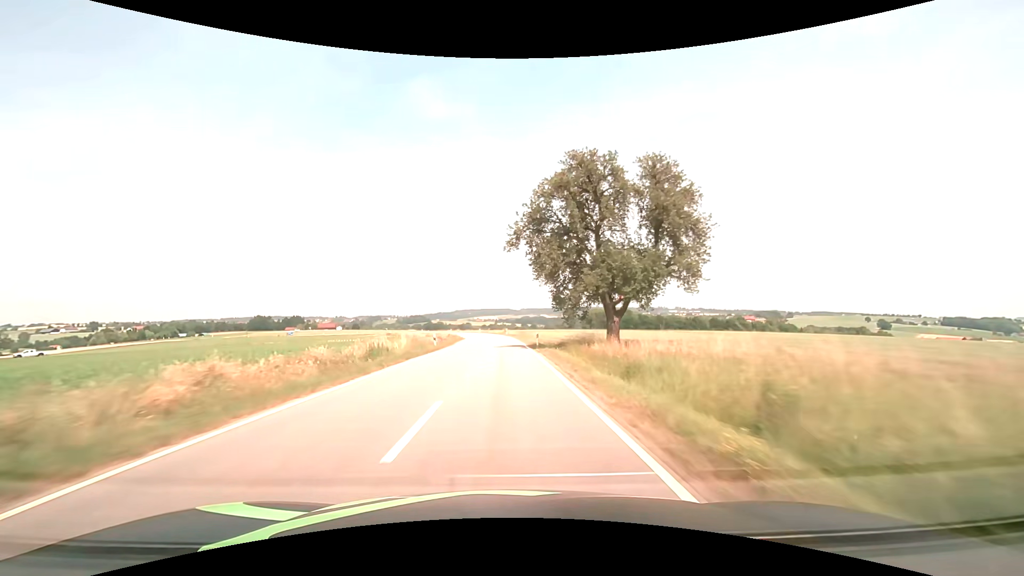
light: Day
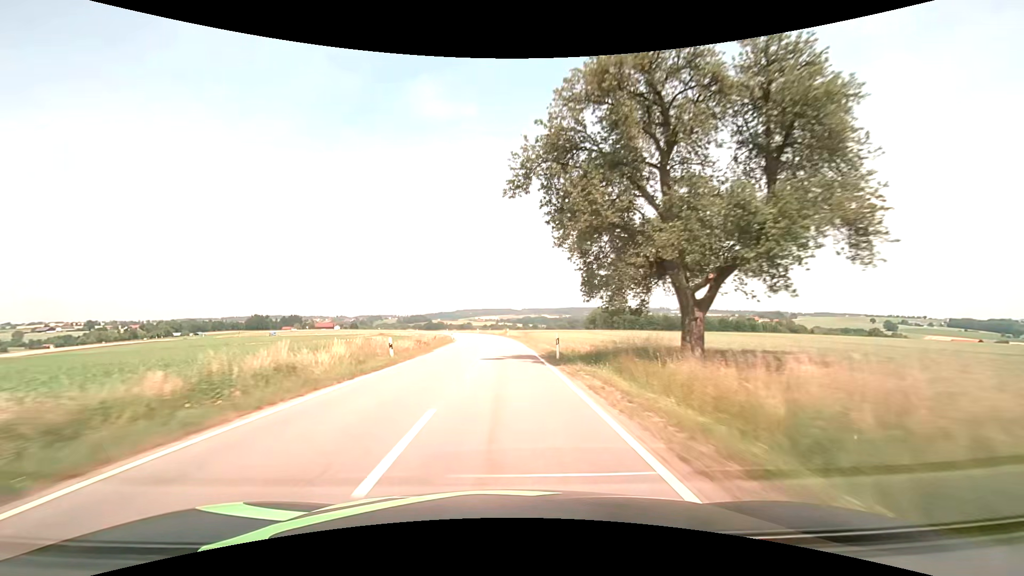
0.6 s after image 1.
(0.0, +13.1) m; 0°
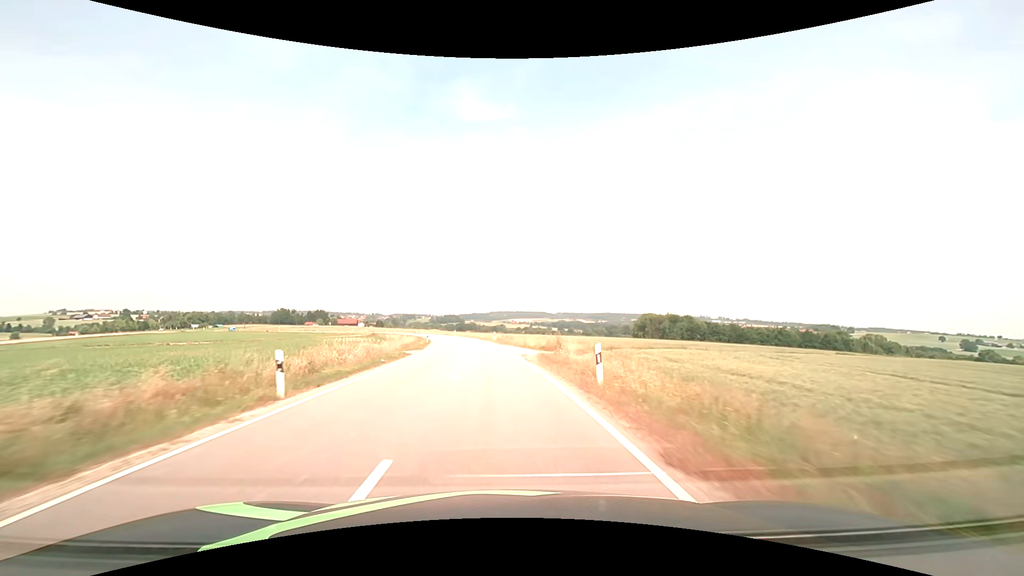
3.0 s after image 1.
(-1.1, +51.6) m; -4°
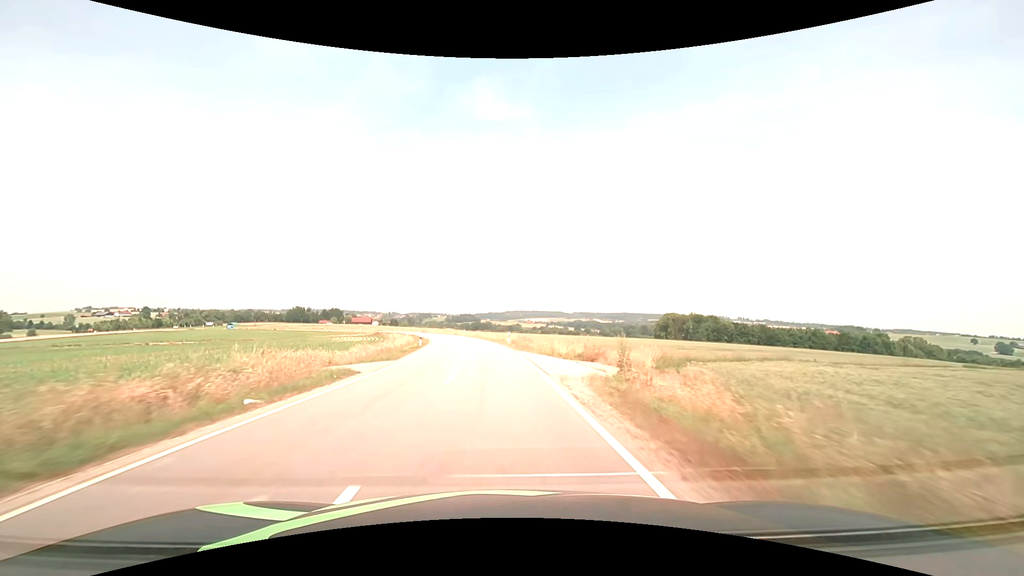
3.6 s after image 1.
(-0.2, +13.0) m; -2°
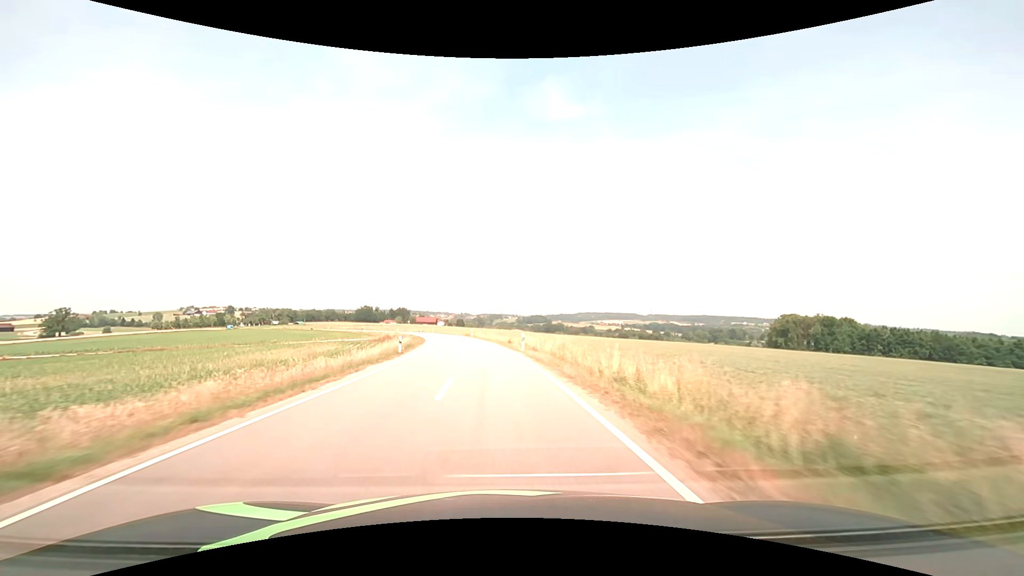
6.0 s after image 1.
(-3.6, +51.9) m; -8°
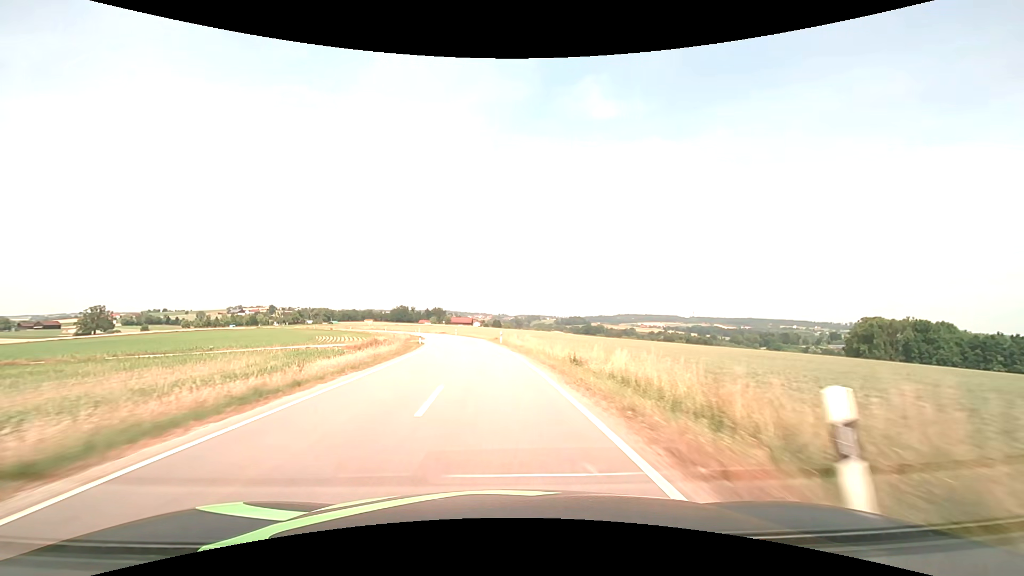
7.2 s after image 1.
(-1.0, +26.1) m; -4°
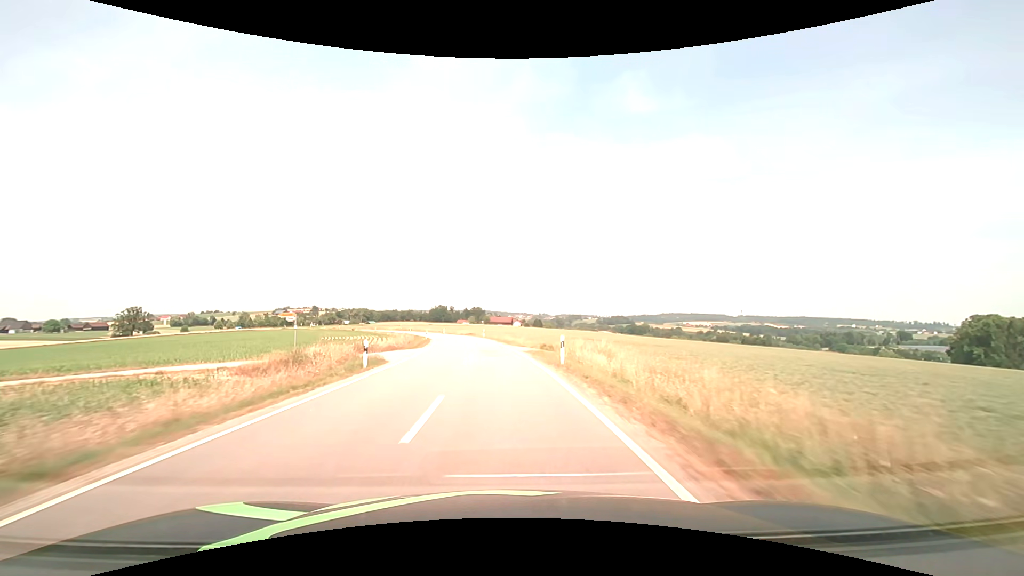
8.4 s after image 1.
(-1.0, +26.2) m; -4°
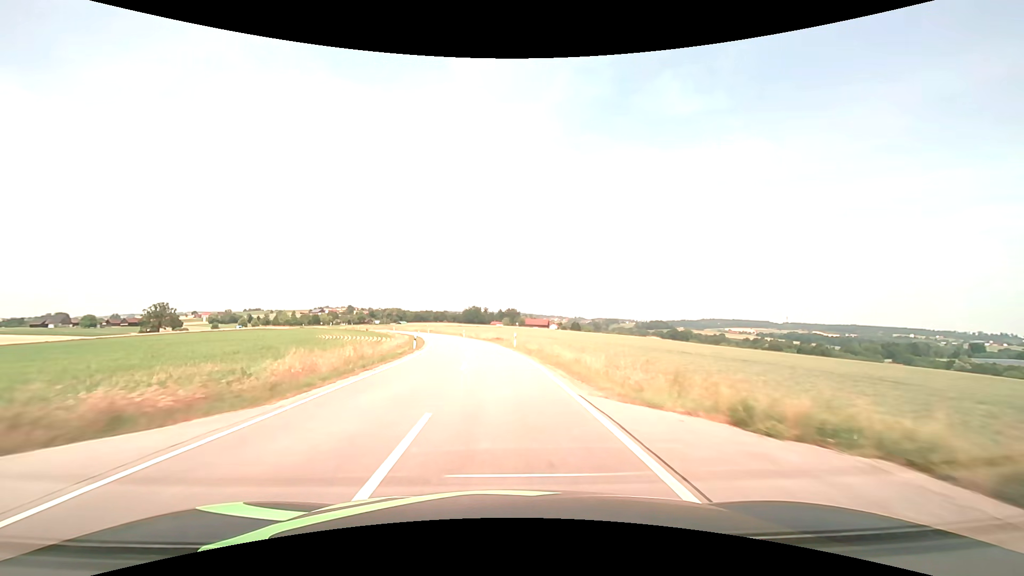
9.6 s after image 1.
(-1.0, +26.3) m; -4°
(0, +10) (-1, +20) (-1, +30) (-2, +40) (-4, +50) (-5, +60) (-7, +70) (-9, +79) (-12, +89) (-14, +99) m
